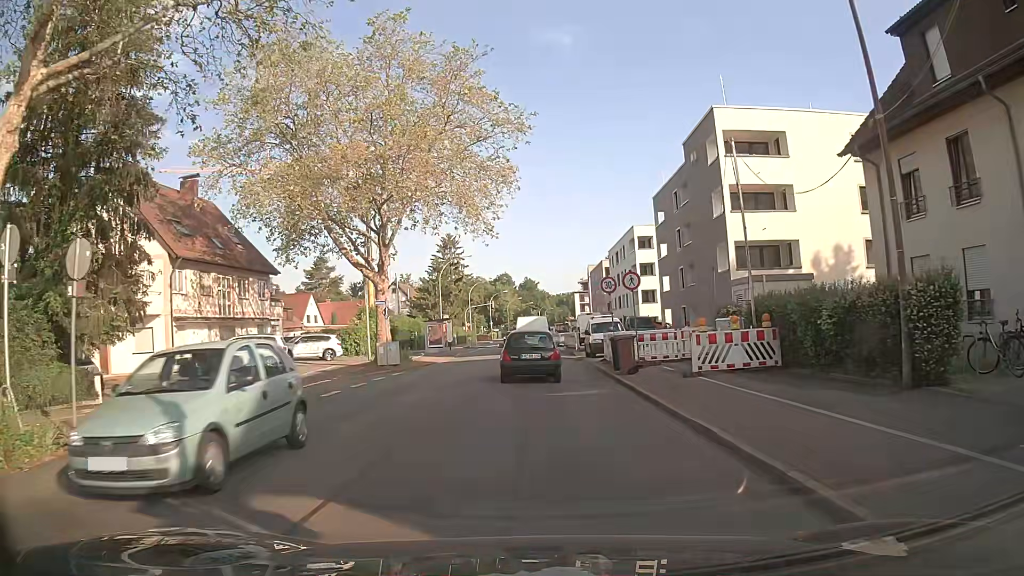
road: secondary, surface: asphalt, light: Day
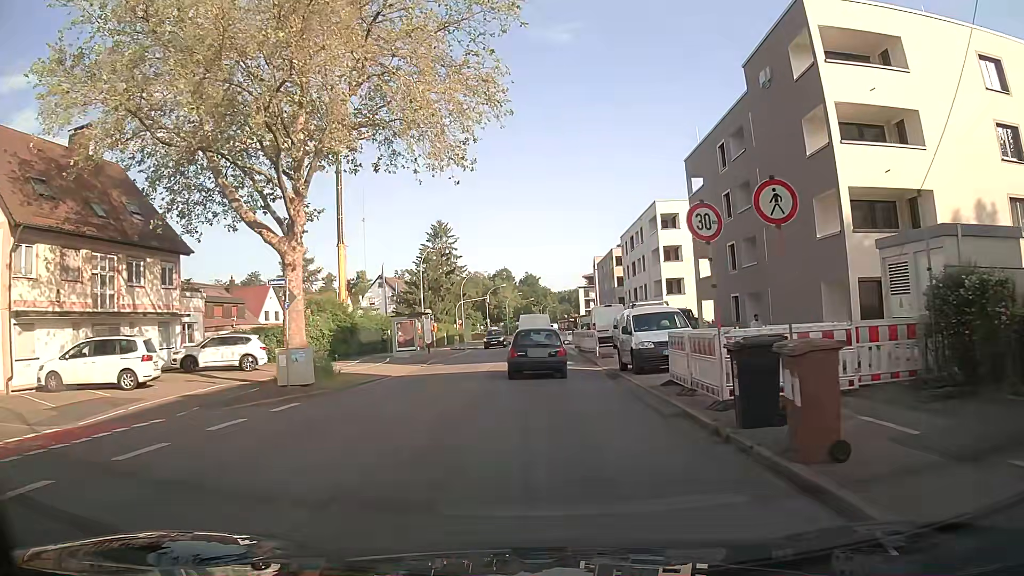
(-0.1, +12.8) m; 0°
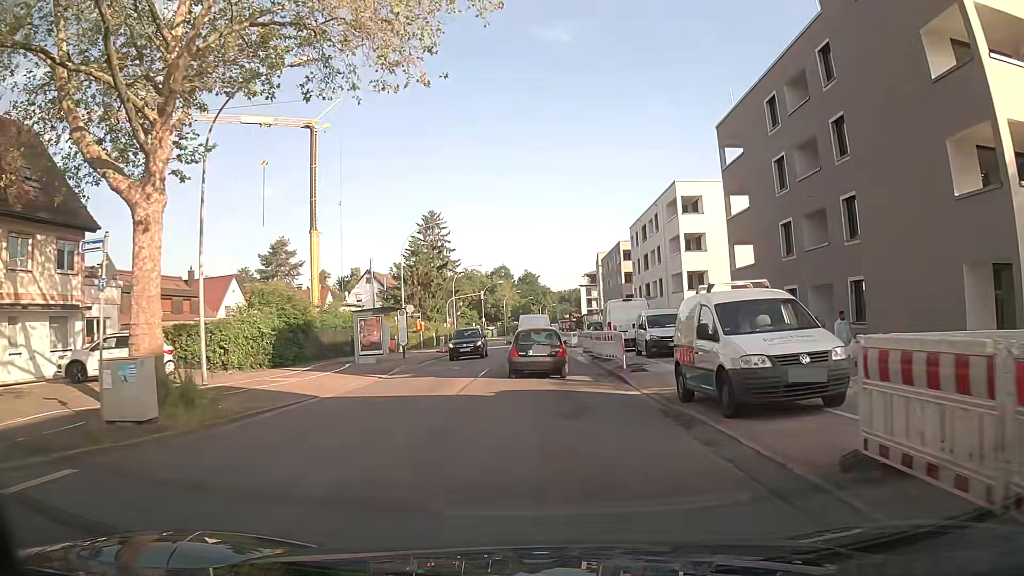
(-0.1, +8.6) m; -1°
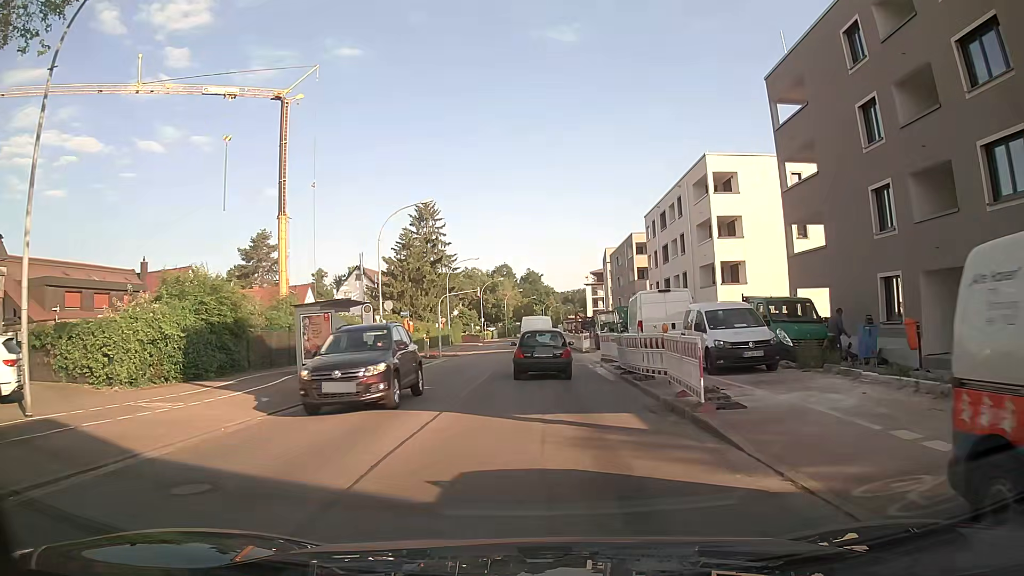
(+0.1, +8.5) m; +1°
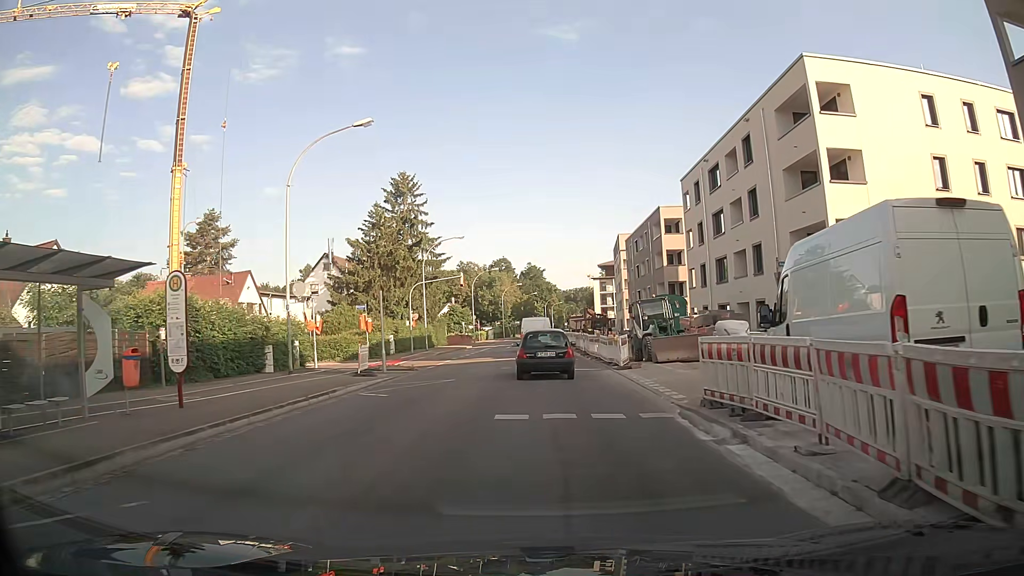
(-0.2, +16.8) m; -1°
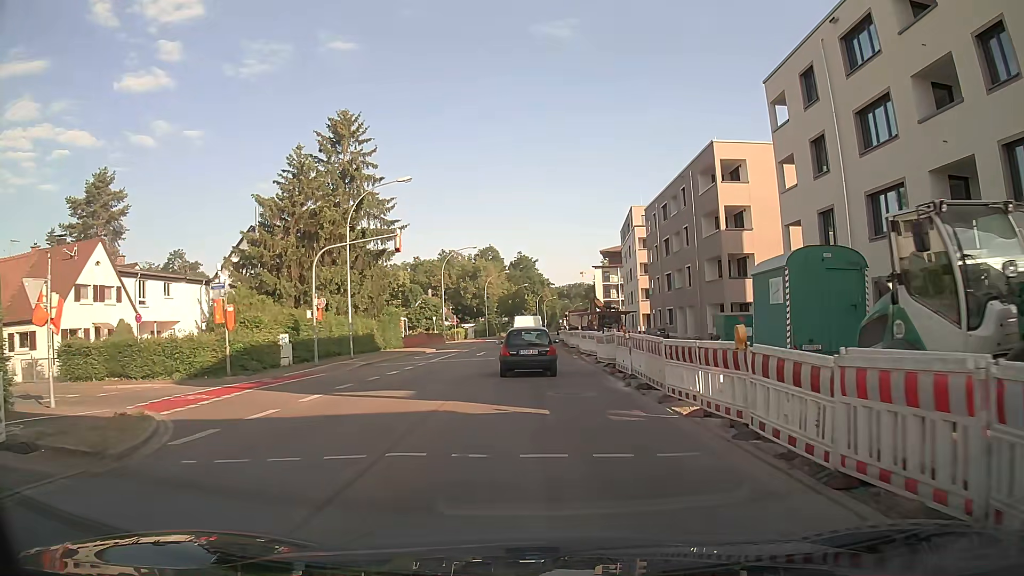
(+0.2, +21.6) m; +1°
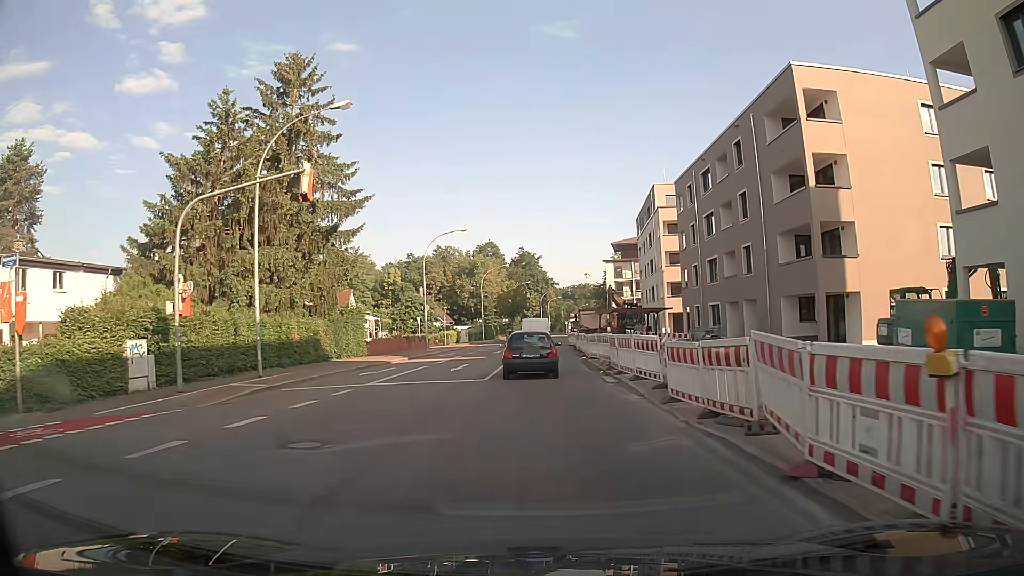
(-0.1, +13.1) m; -1°
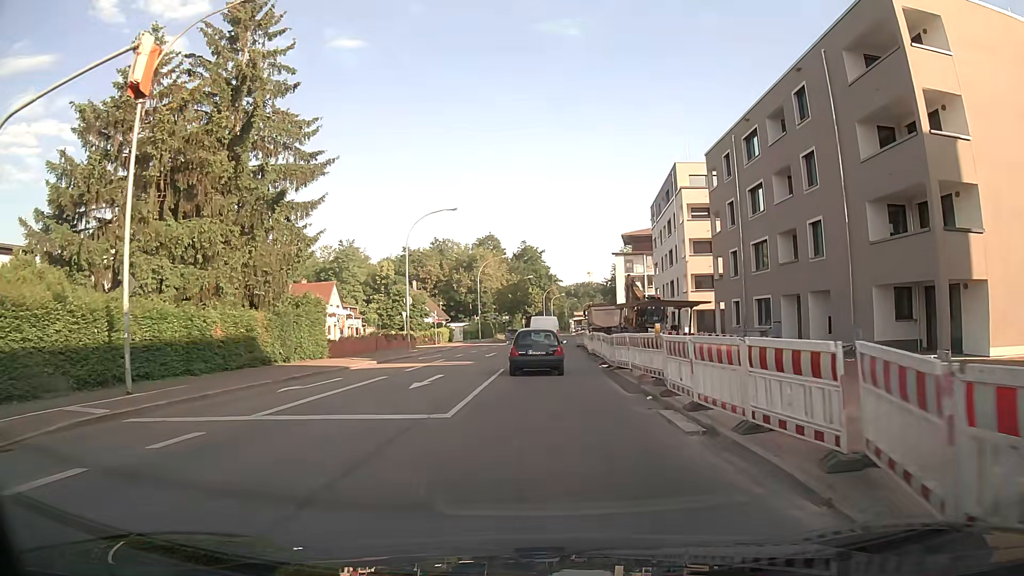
(0.0, +8.8) m; 0°
